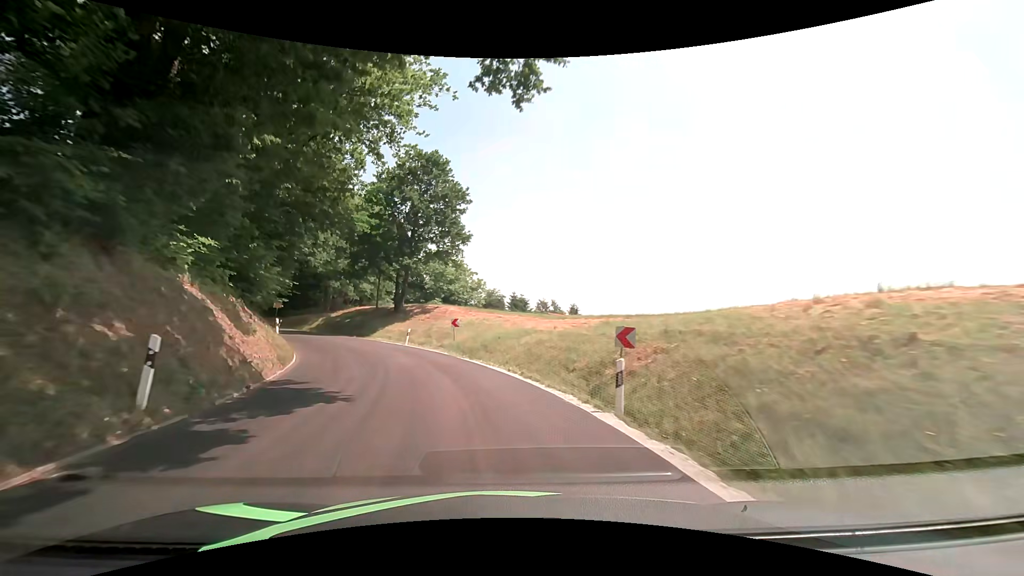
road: tertiary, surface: asphalt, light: Day
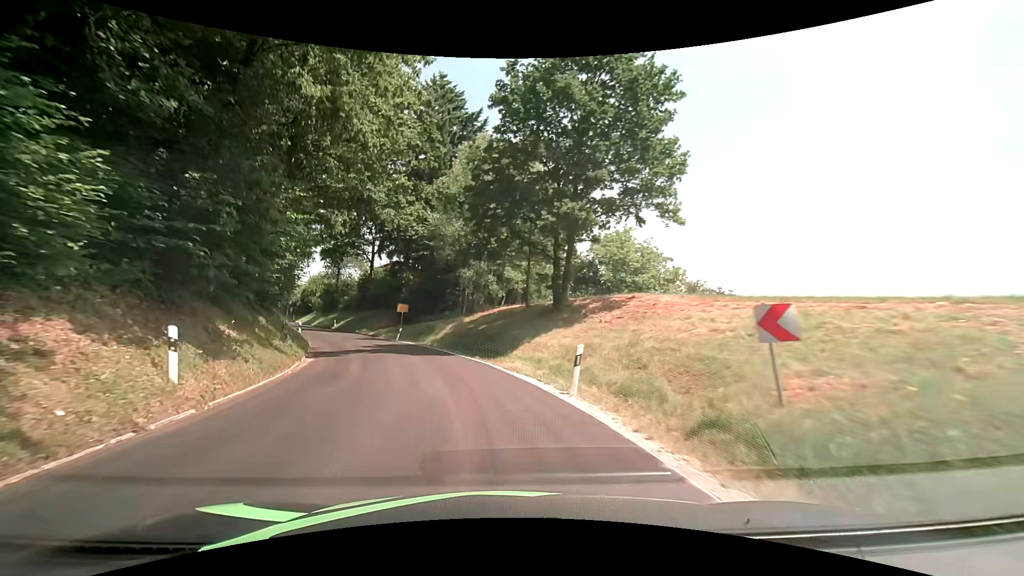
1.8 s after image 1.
(-3.5, +22.1) m; -19°
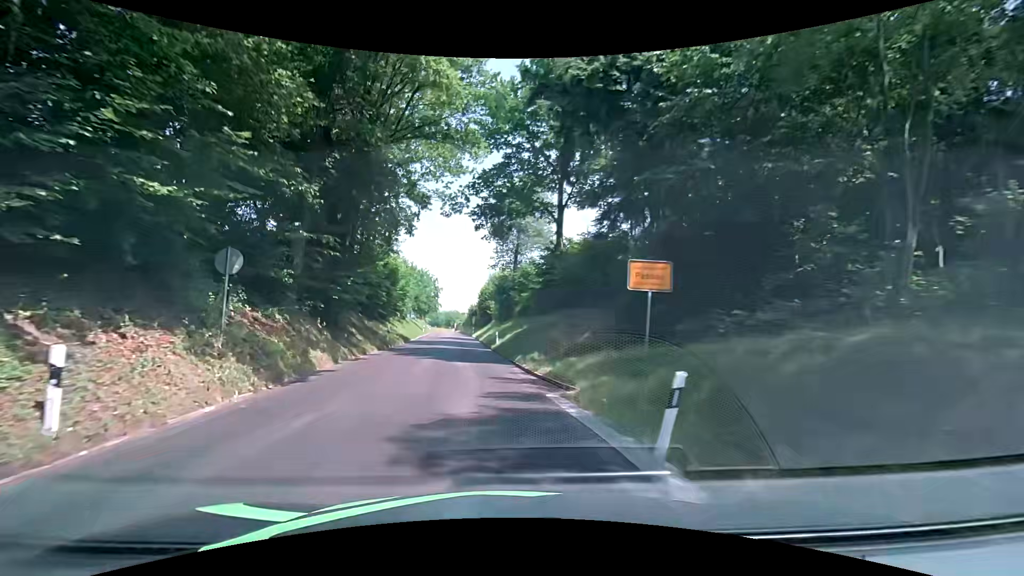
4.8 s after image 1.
(-7.4, +33.3) m; -22°
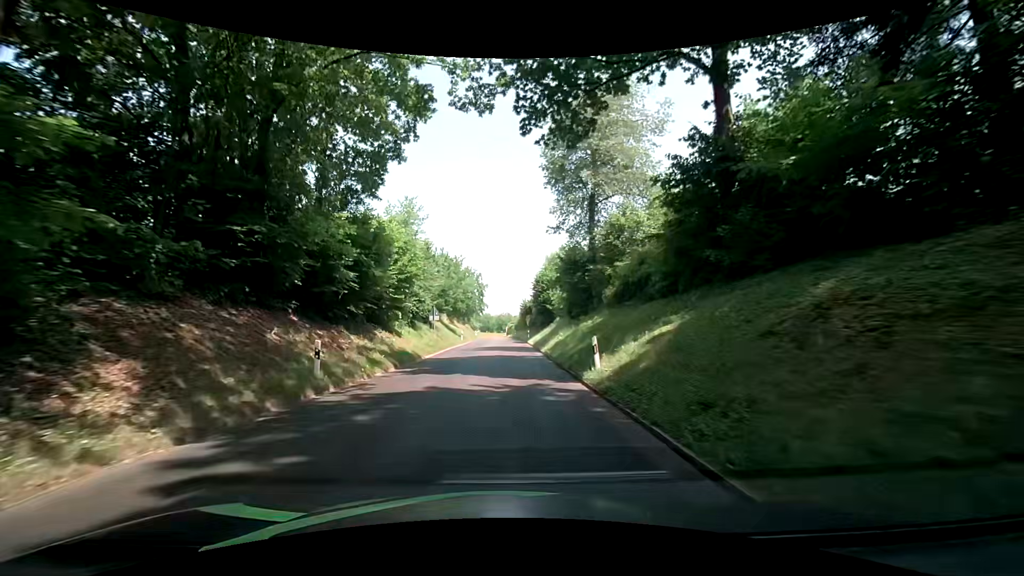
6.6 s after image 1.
(-1.9, +20.5) m; -8°
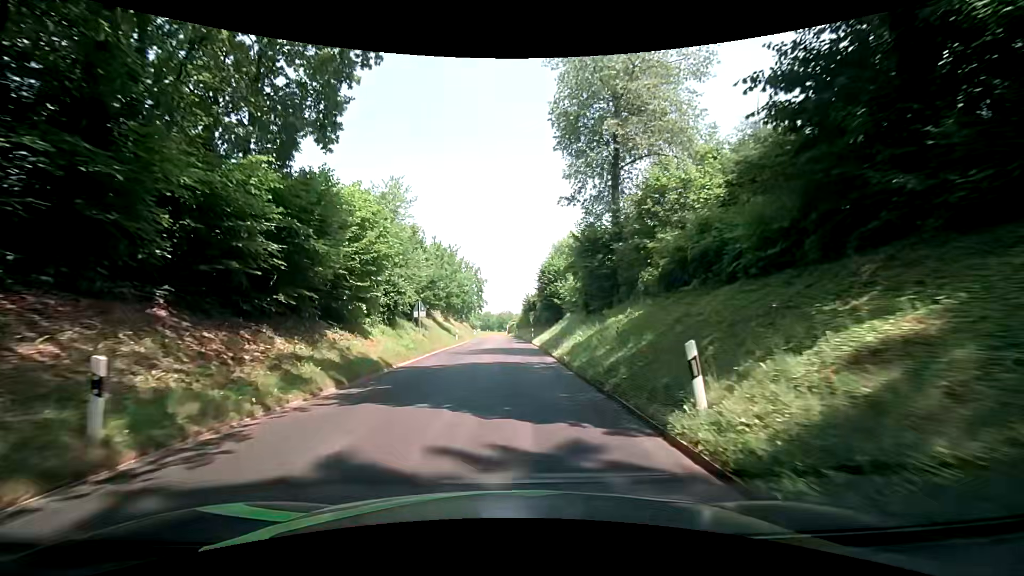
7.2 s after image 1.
(0.0, +6.9) m; +1°
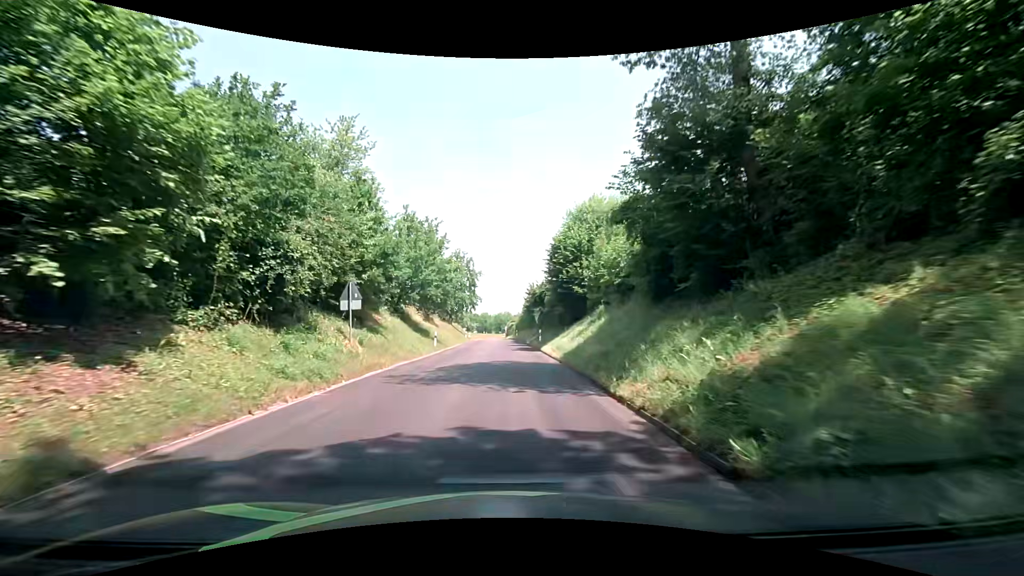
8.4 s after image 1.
(-0.1, +13.7) m; 0°
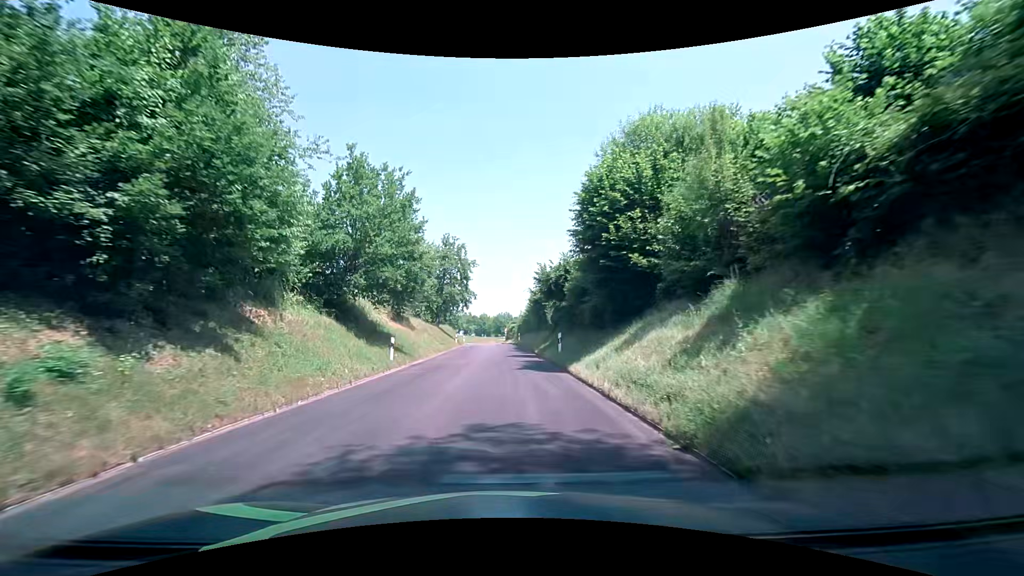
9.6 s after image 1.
(-0.1, +13.5) m; -1°
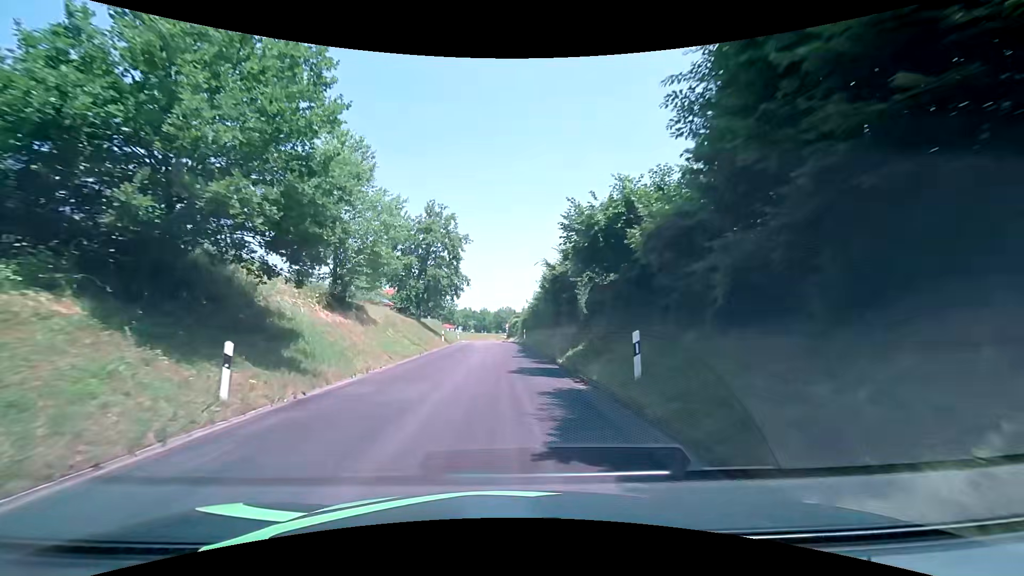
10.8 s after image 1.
(+0.1, +13.3) m; 0°
(0, +10) (0, +20) (0, +30) (0, +40) (-1, +50) (-1, +60) (-2, +70) (-2, +80) (-1, +90) (+2, +100) m
